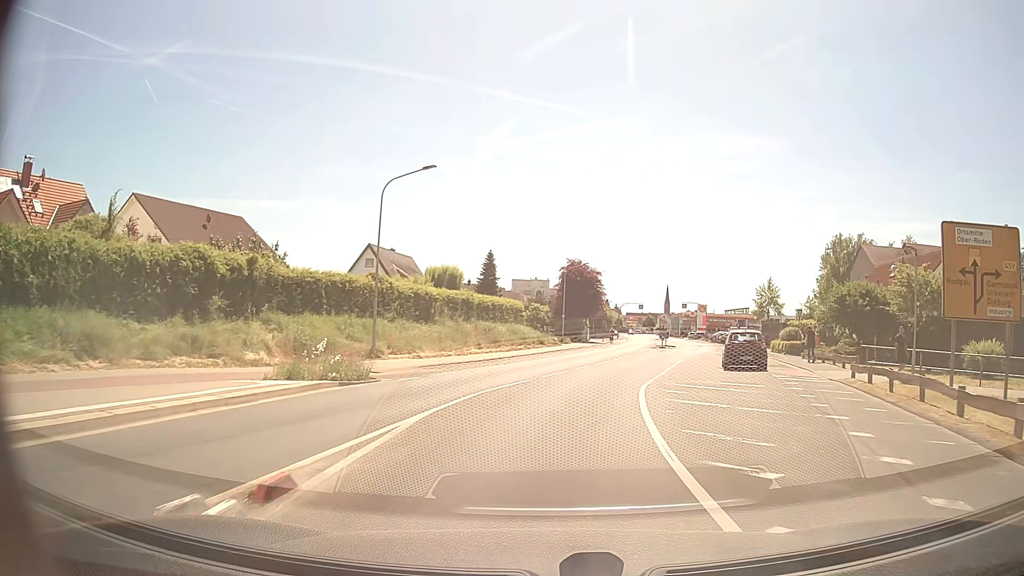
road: tertiary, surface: asphalt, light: Day
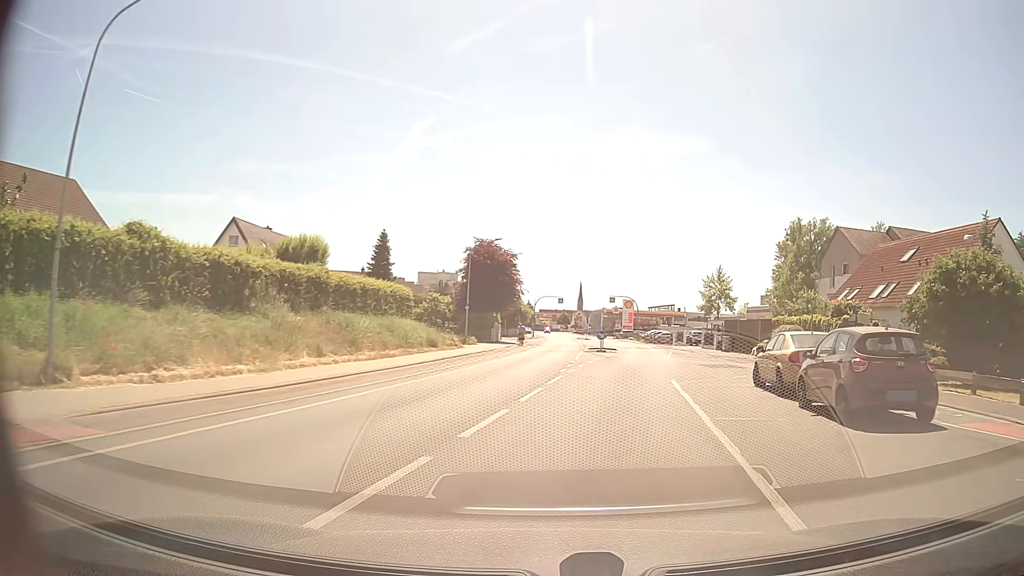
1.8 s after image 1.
(+0.7, +16.1) m; +7°
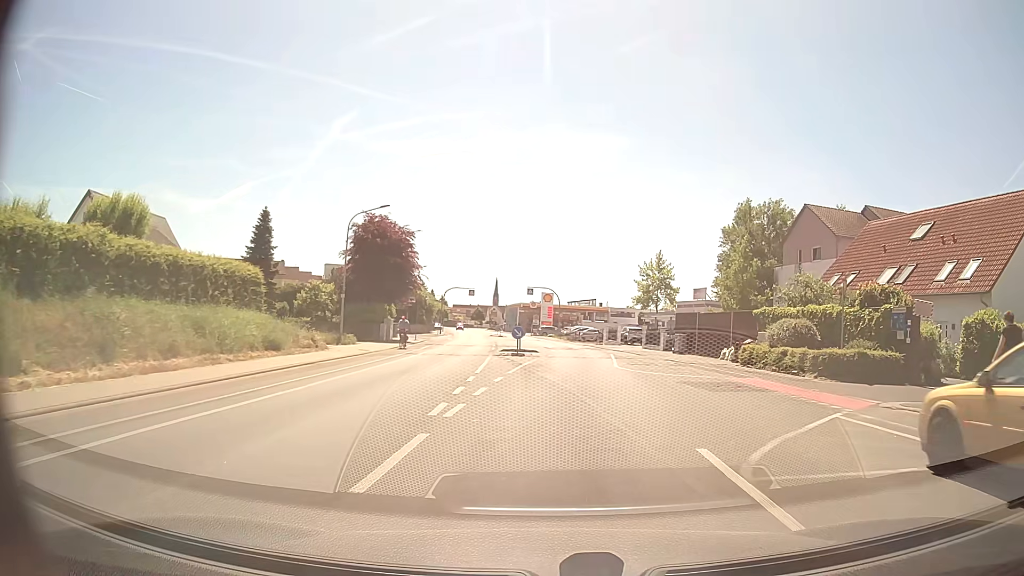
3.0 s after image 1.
(+0.8, +12.0) m; +7°
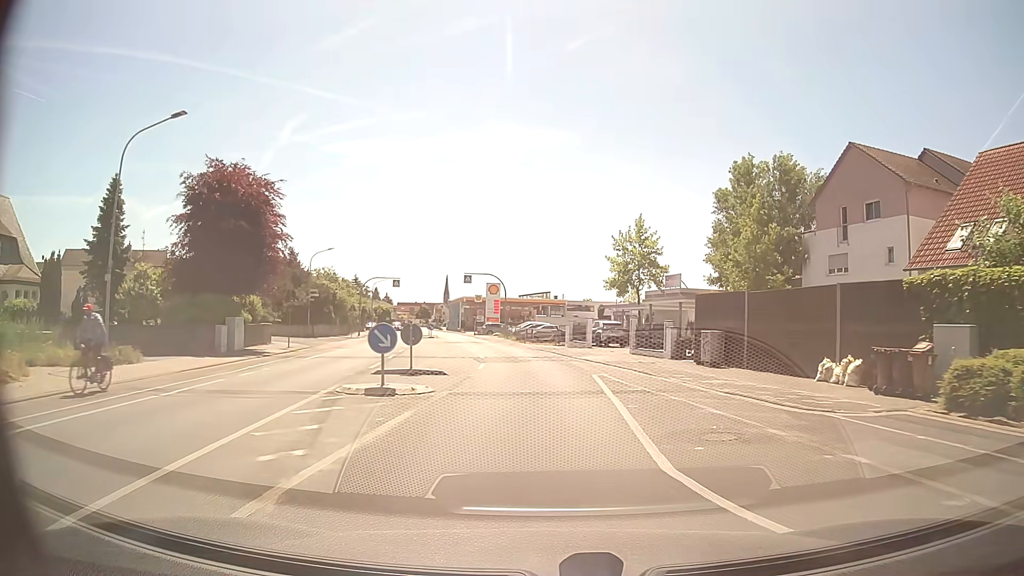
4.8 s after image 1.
(+0.9, +18.2) m; +4°
